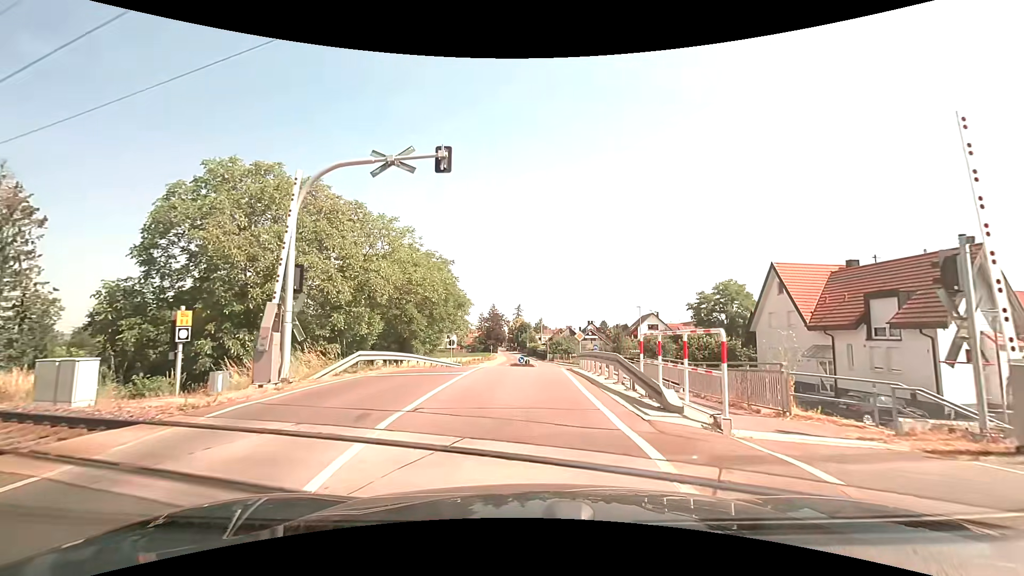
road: secondary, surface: asphalt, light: Day
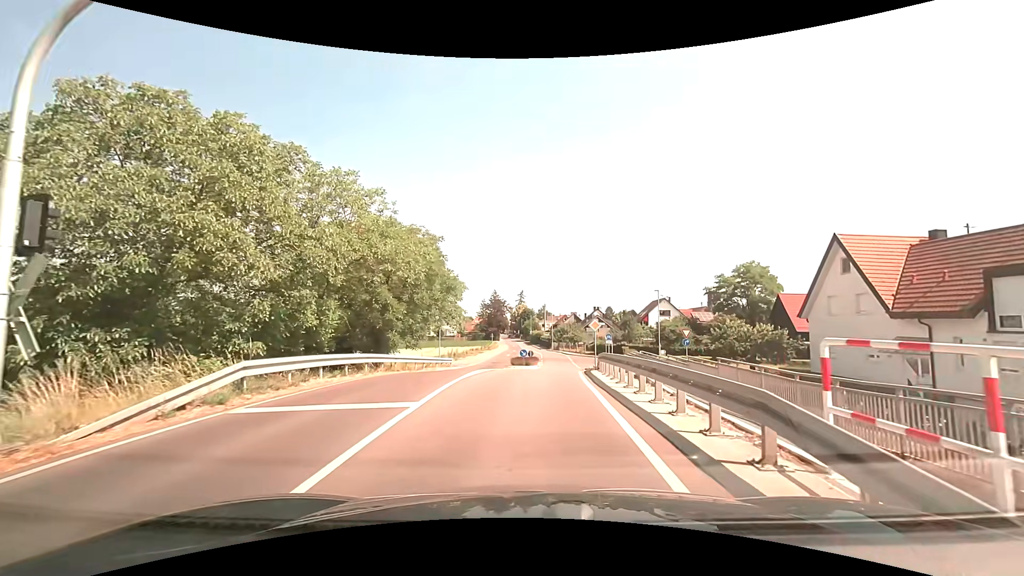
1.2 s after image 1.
(0.0, +7.1) m; -1°
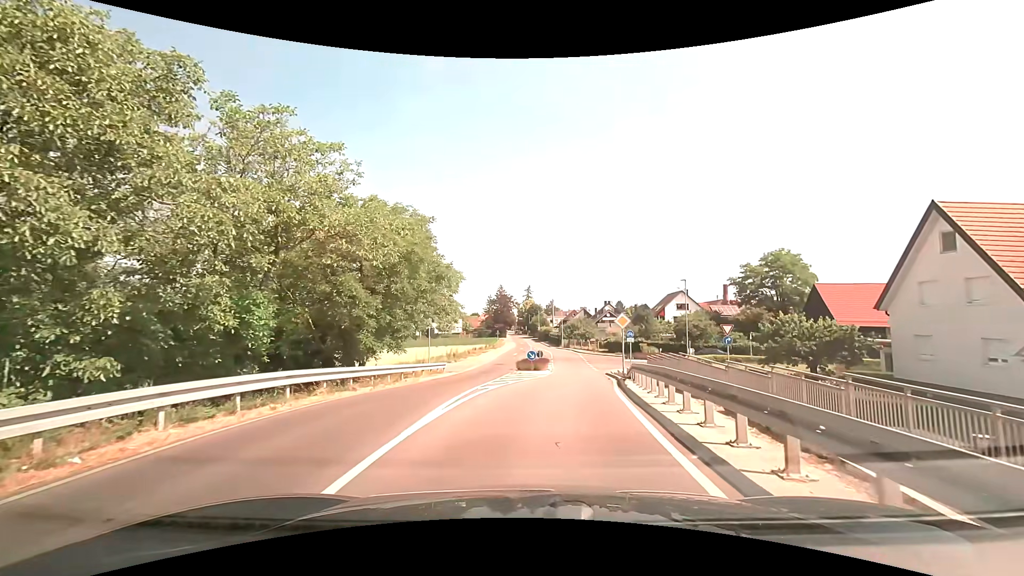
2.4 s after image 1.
(+0.1, +6.6) m; 0°
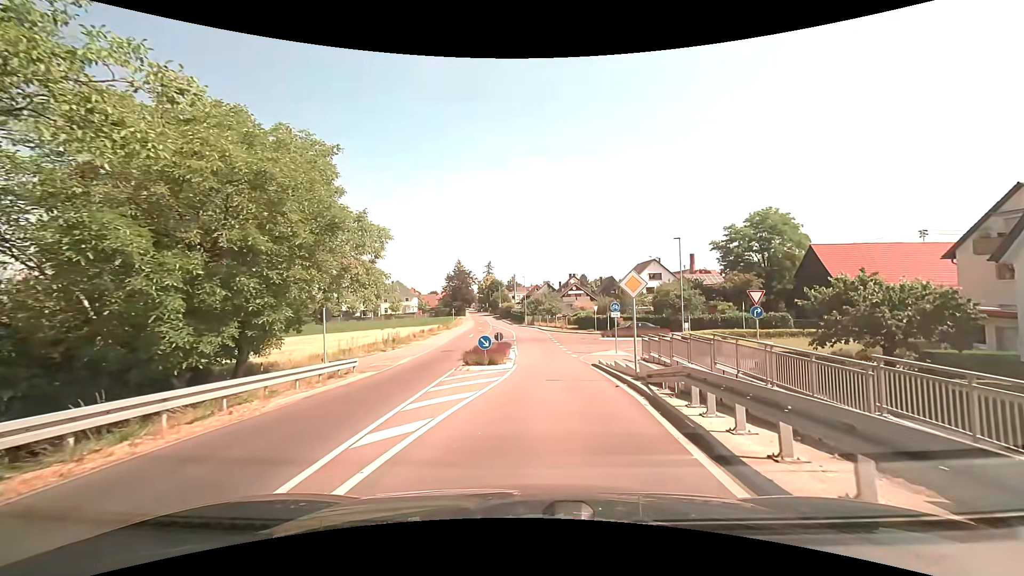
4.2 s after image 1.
(+0.4, +10.4) m; +5°
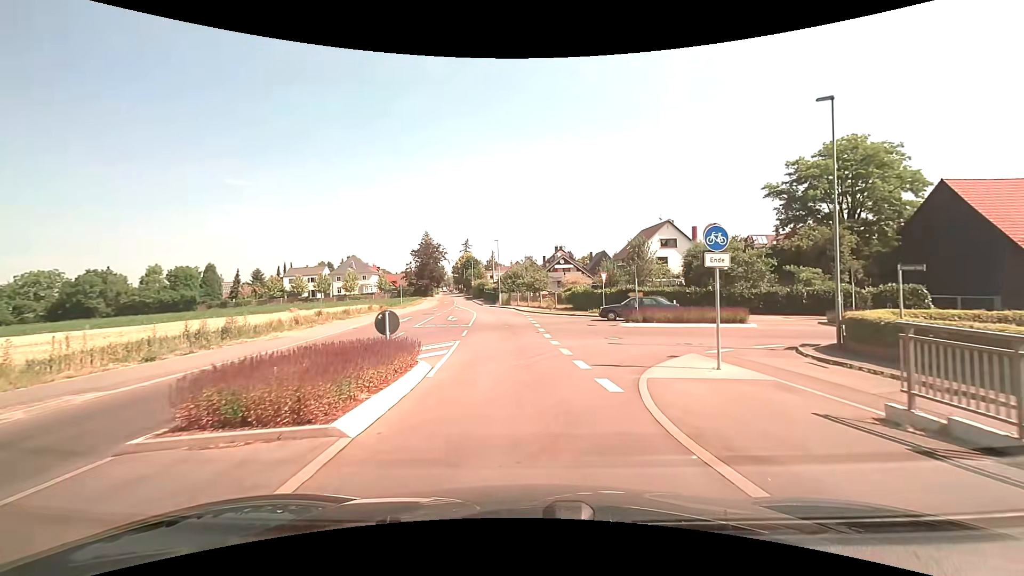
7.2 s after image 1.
(+0.9, +21.6) m; +2°
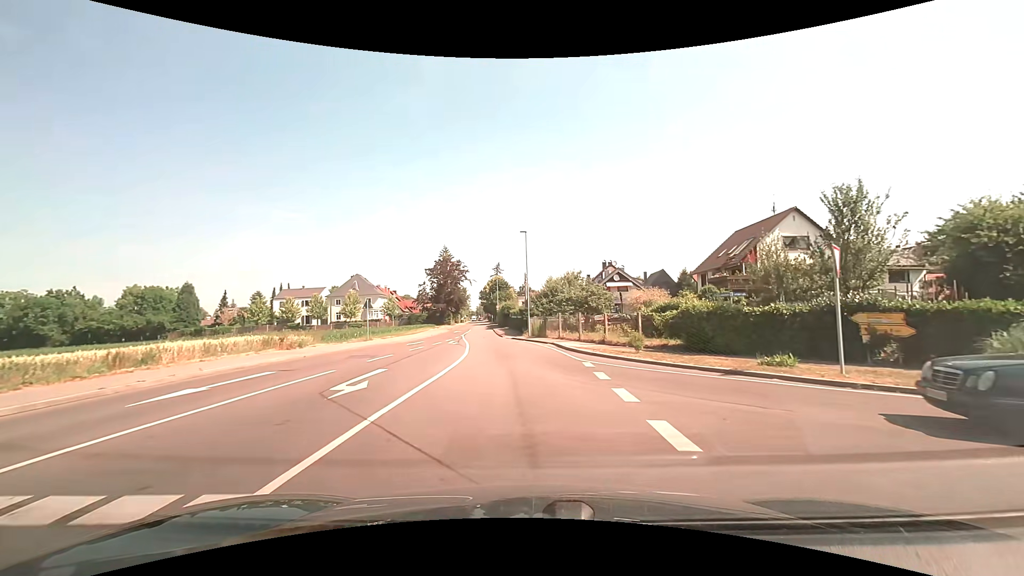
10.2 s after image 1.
(-1.0, +24.3) m; -5°
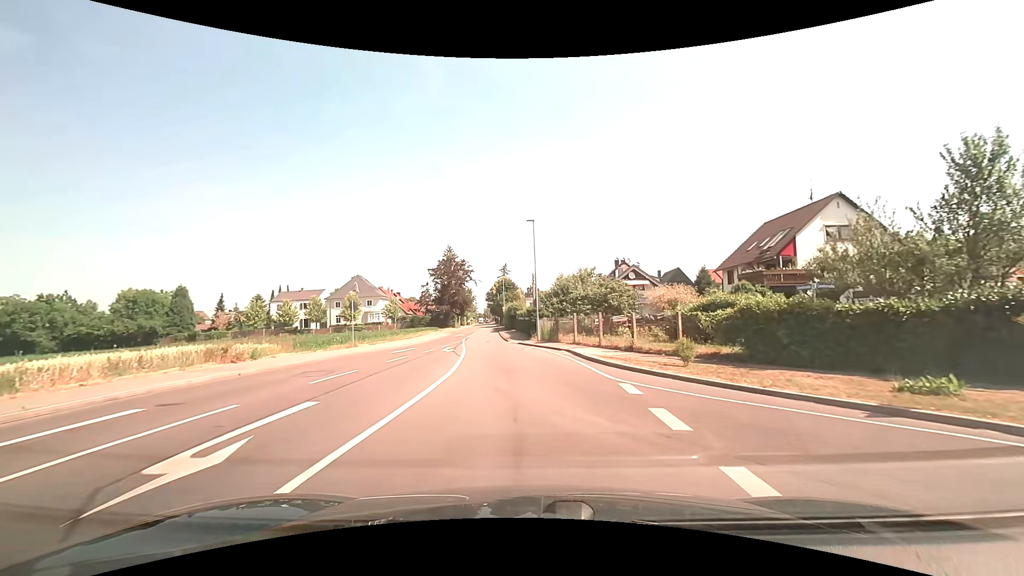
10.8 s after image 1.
(0.0, +5.0) m; 0°
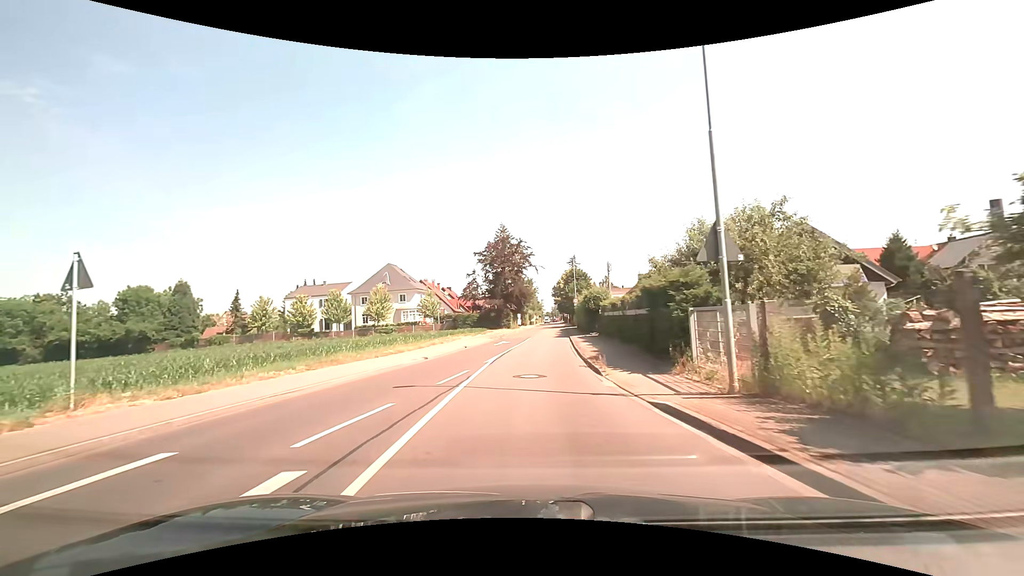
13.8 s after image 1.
(-1.5, +24.1) m; -8°
